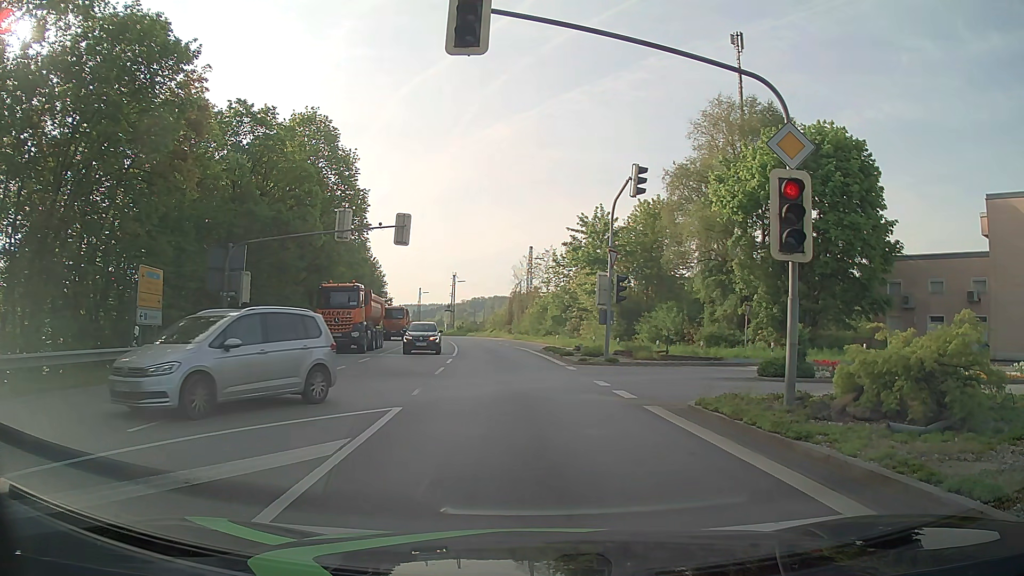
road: primary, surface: asphalt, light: Day
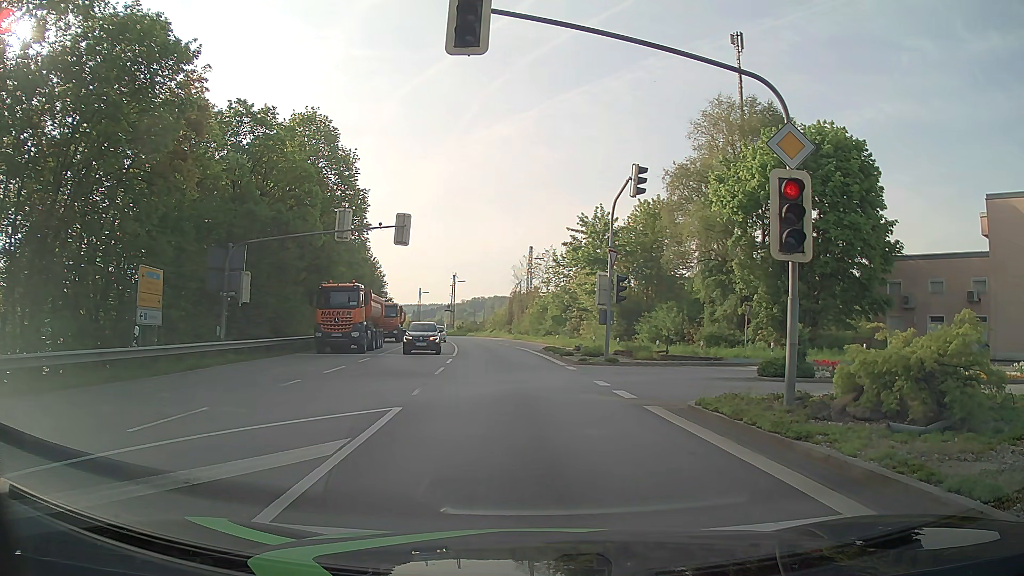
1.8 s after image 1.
(0.0, 0.0) m; 0°
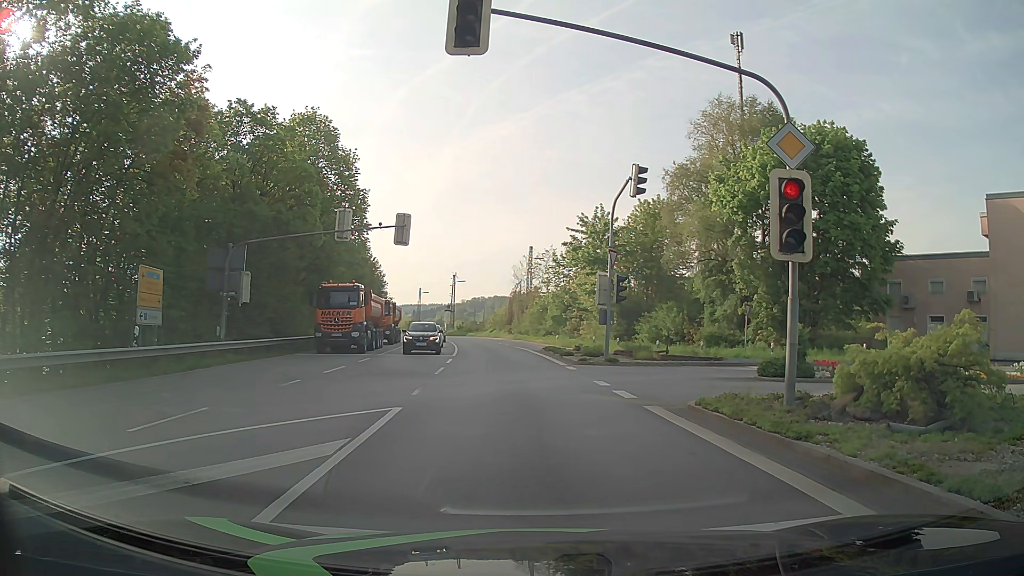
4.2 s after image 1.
(0.0, 0.0) m; 0°
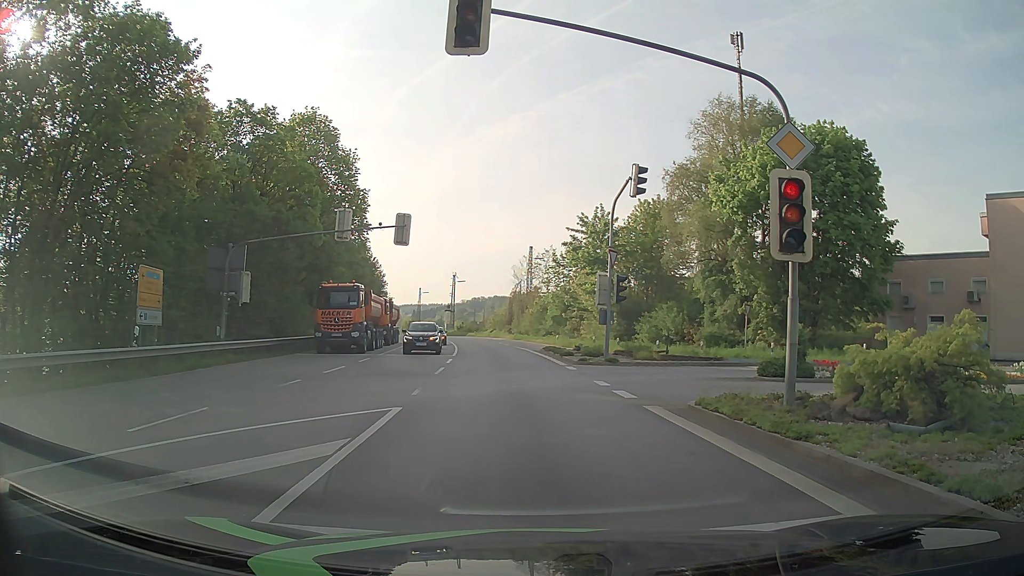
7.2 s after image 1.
(0.0, 0.0) m; 0°
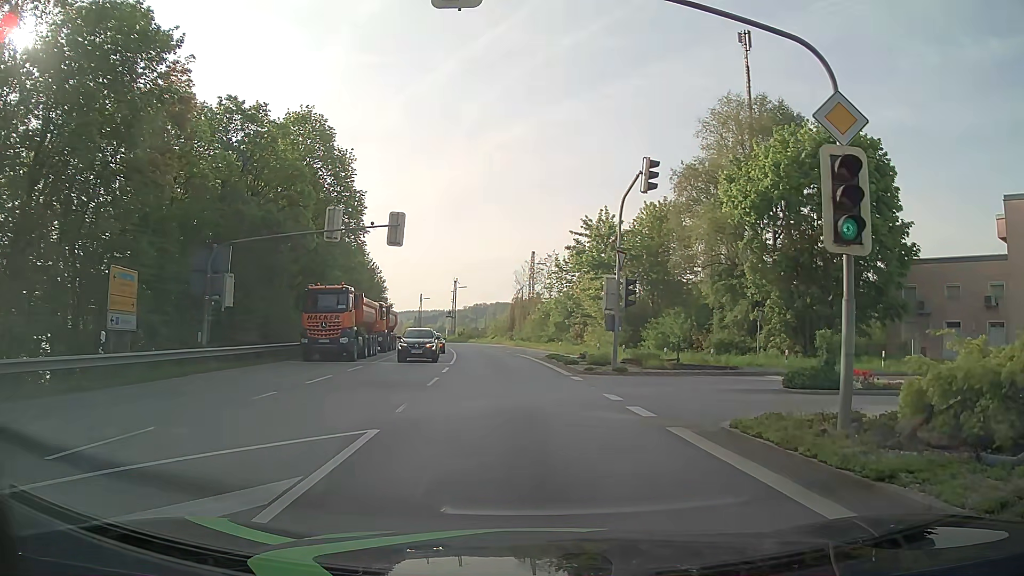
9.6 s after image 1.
(-0.1, +2.2) m; -3°
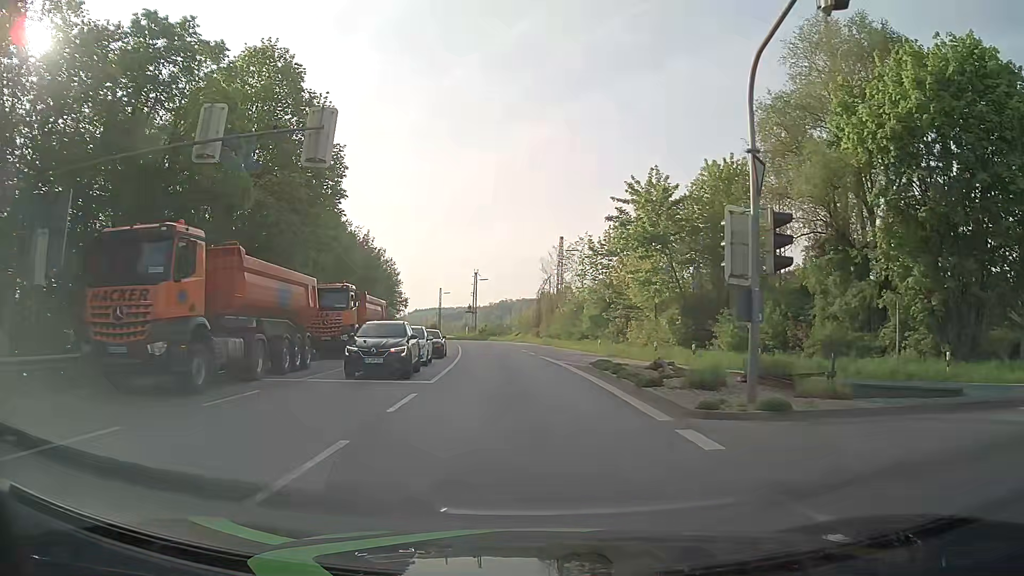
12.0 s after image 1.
(-0.3, +13.4) m; -2°
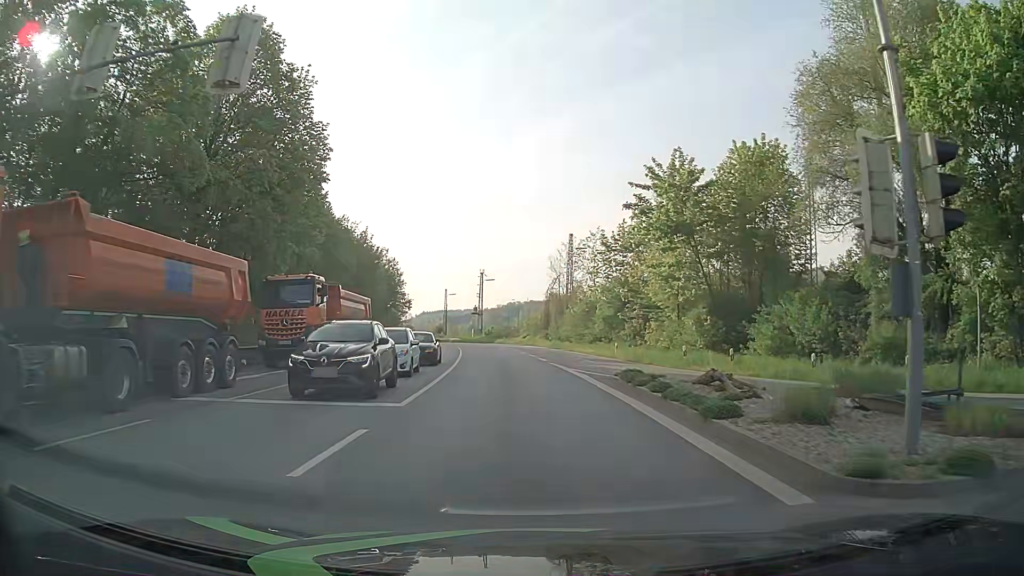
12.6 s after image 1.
(0.0, +5.1) m; -1°
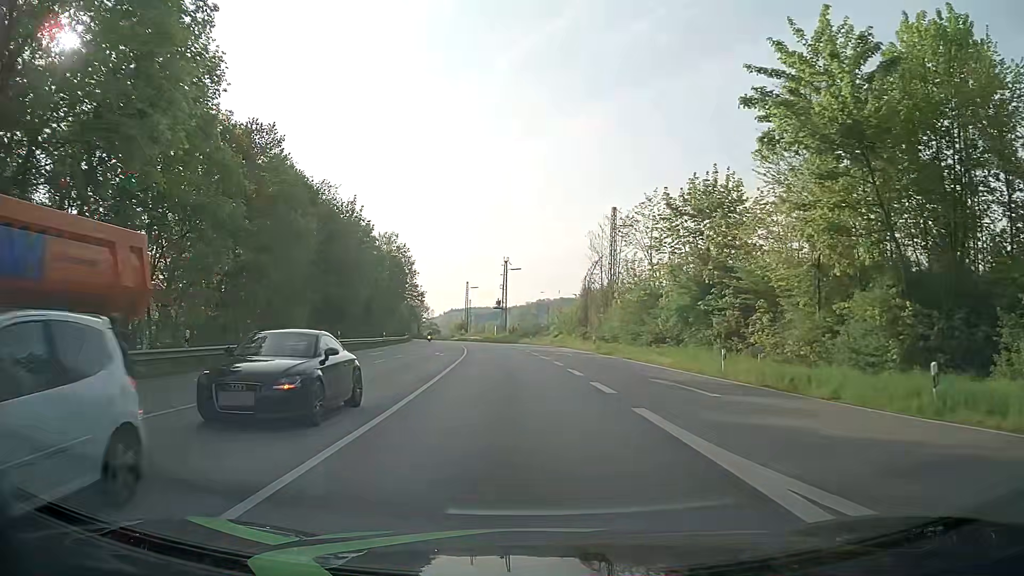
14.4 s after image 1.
(-0.4, +18.4) m; -1°
(0, +10) (-1, +20) (-1, +30) (-2, +40) (-3, +50) (-5, +60) (-6, +70) (-8, +80) (-10, +89) (-12, +99) m
